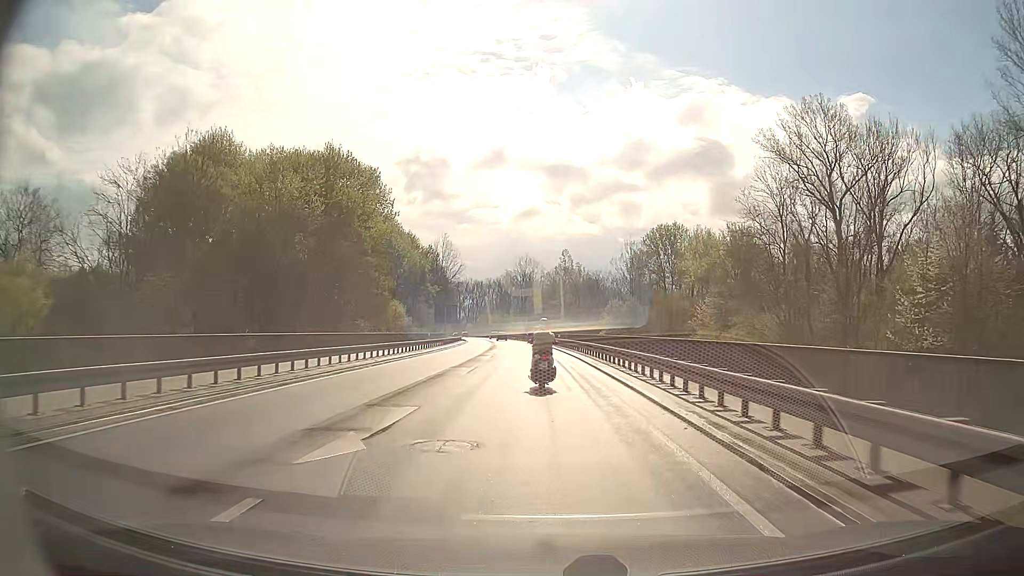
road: secondary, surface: asphalt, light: Day
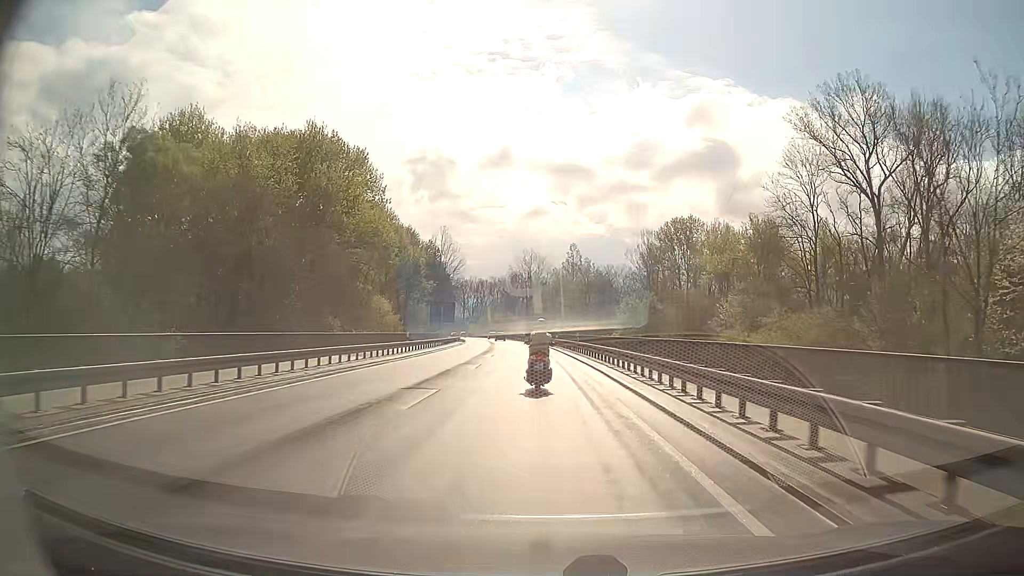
(0.0, +9.4) m; 0°
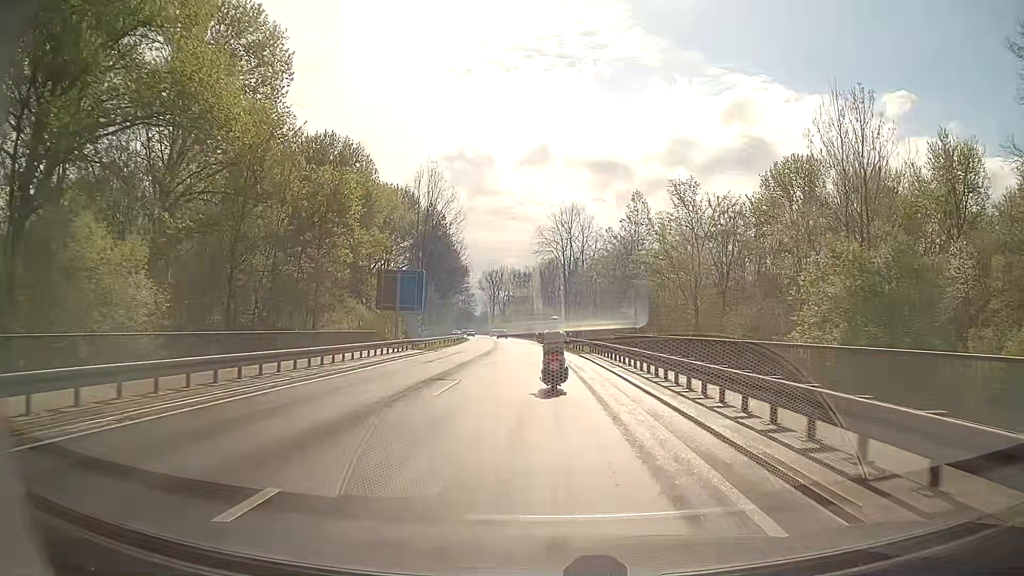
(-1.3, +46.4) m; -3°
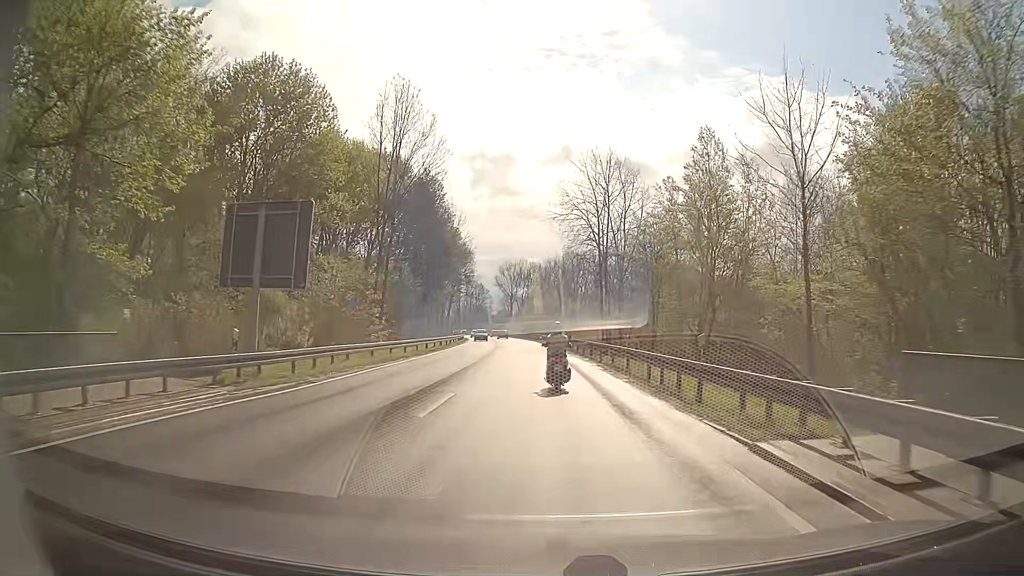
(-0.5, +27.2) m; -2°
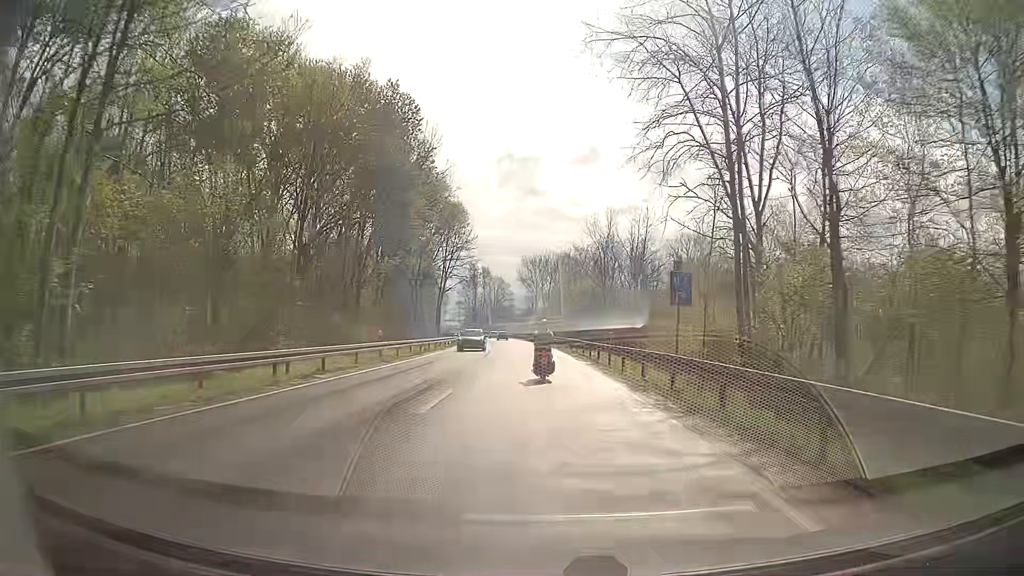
(-0.7, +36.4) m; -3°
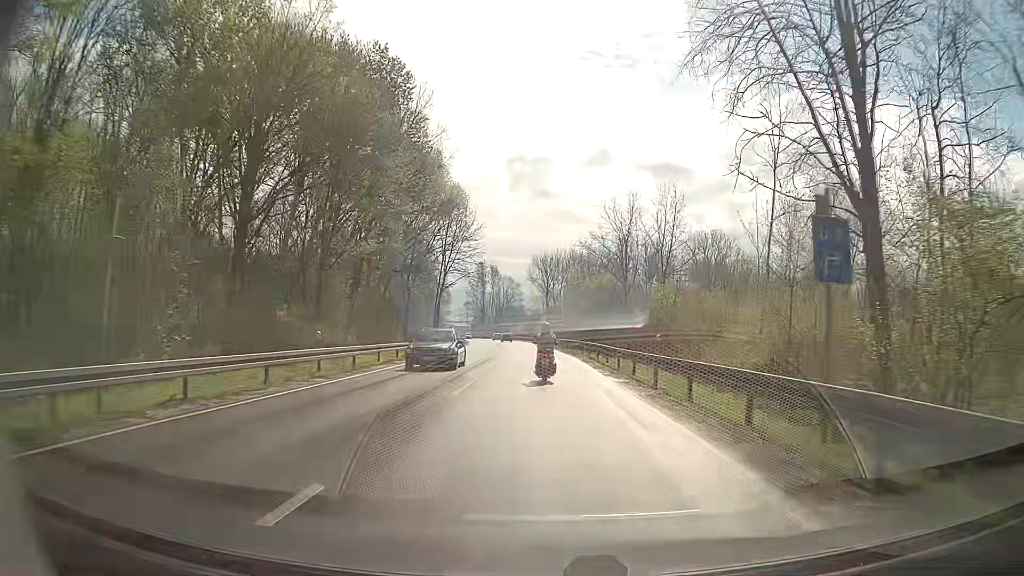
(-0.1, +9.2) m; -1°
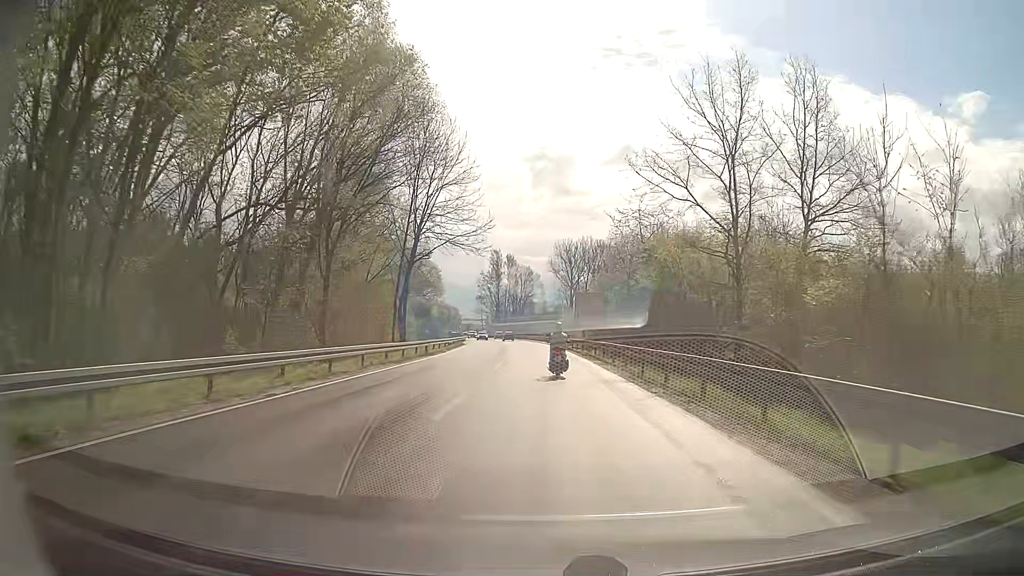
(-0.6, +27.9) m; -2°
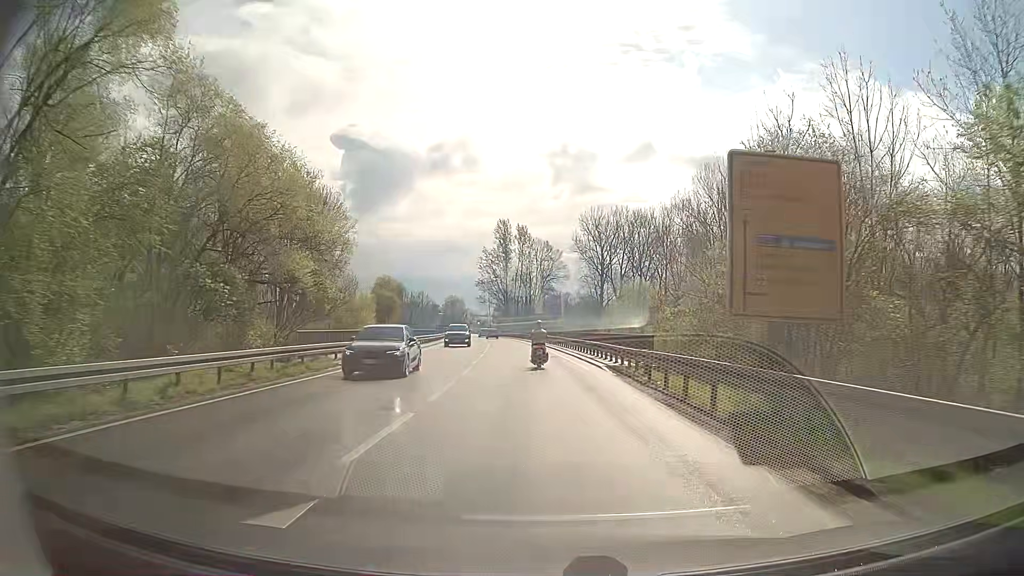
(-0.6, +46.4) m; -1°
(0, +10) (0, +20) (-1, +30) (-1, +40) (-2, +50) (-3, +60) (-4, +70) (-5, +80) (-7, +90) (-8, +100) m
